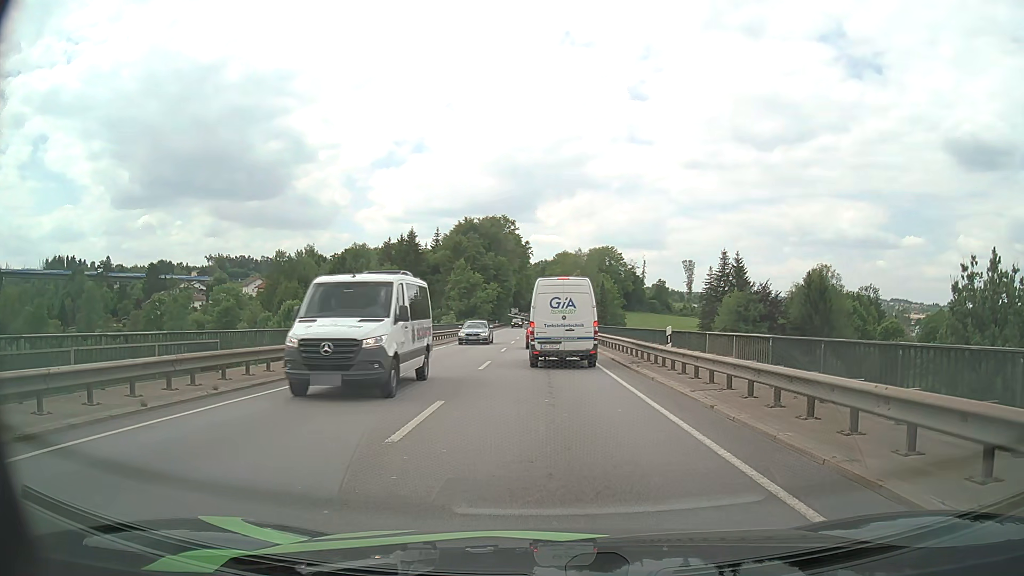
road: primary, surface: asphalt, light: Day
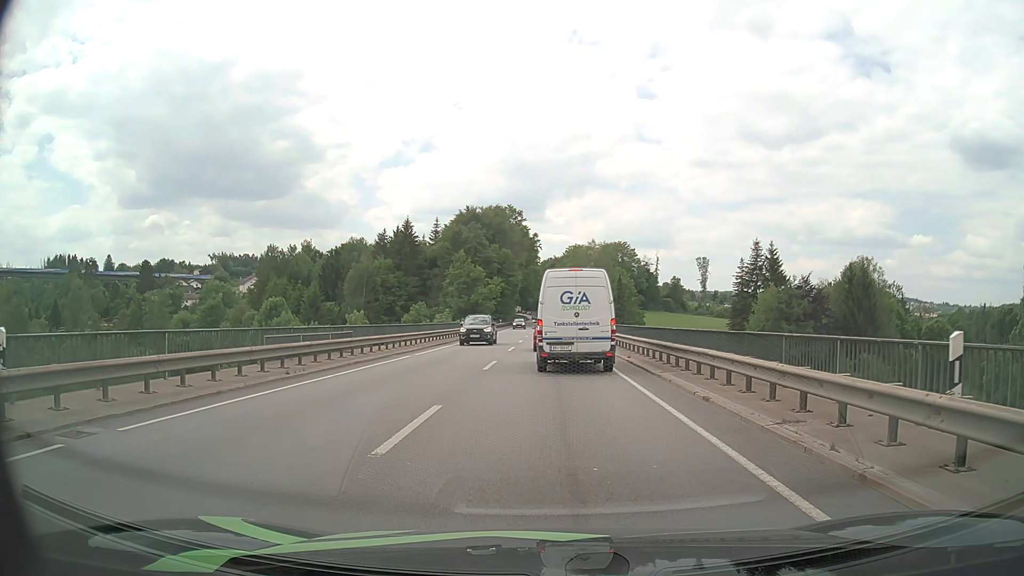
(-0.1, +12.9) m; -1°
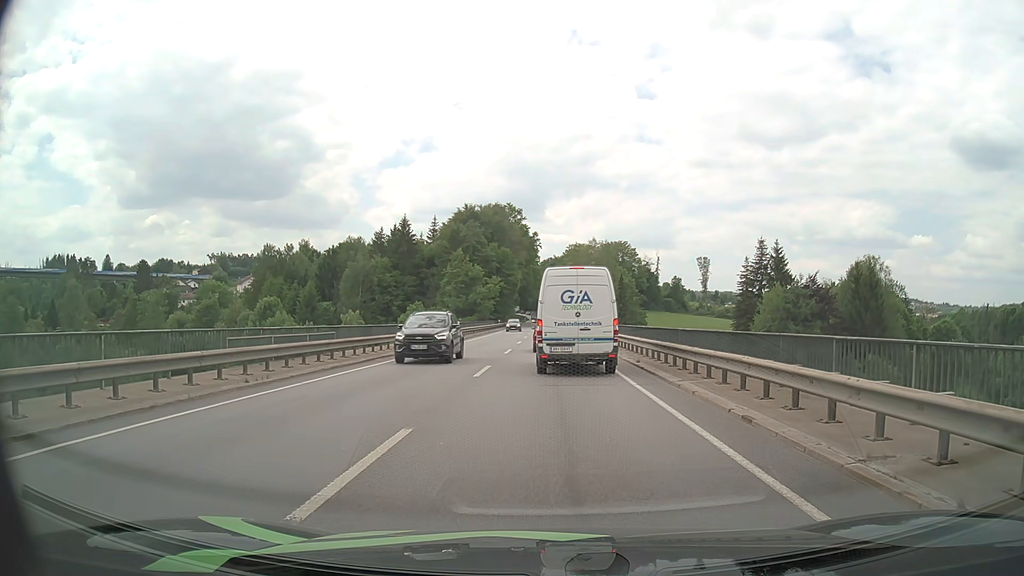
(0.0, +2.4) m; 0°
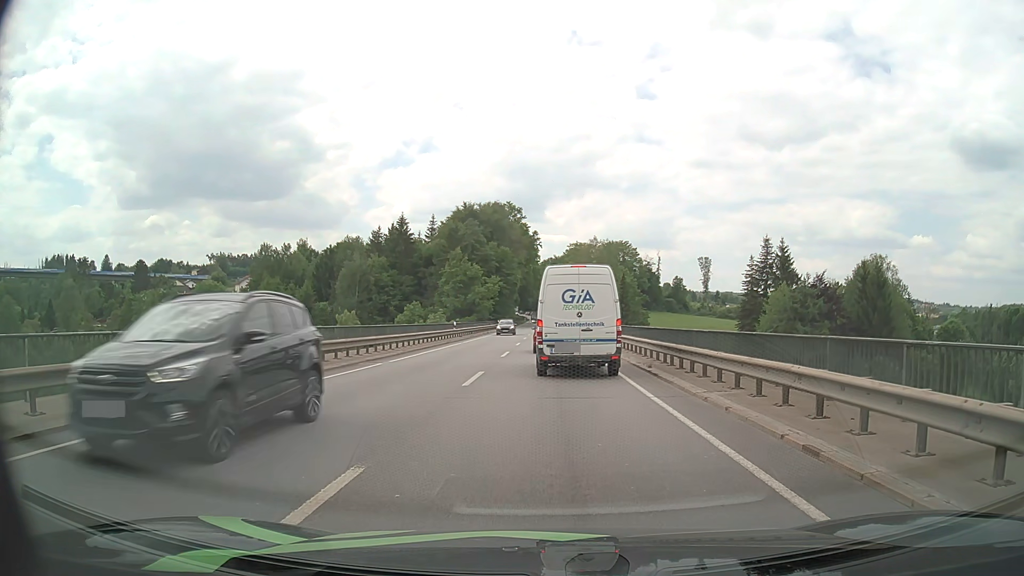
(0.0, +2.2) m; 0°
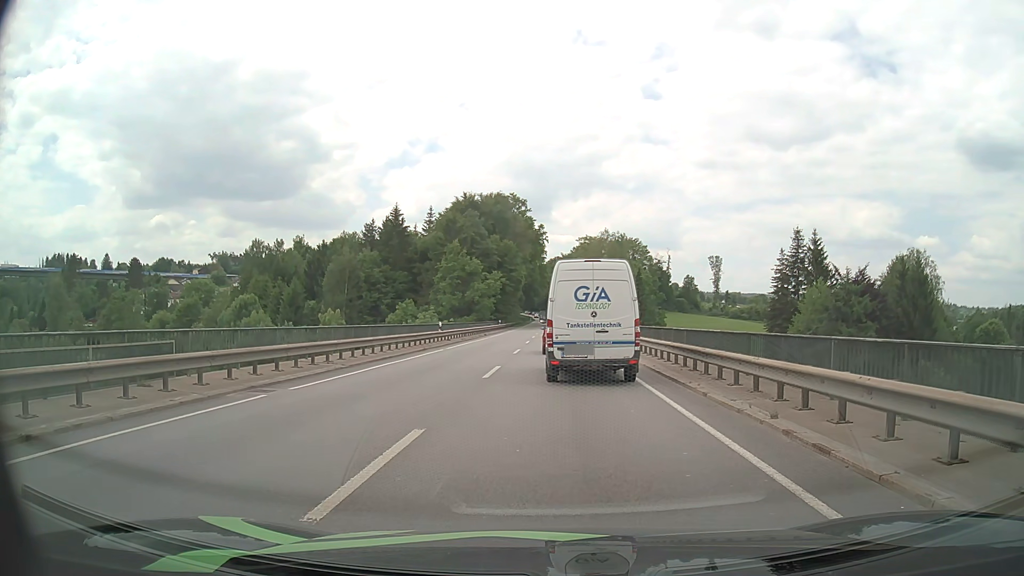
(-0.1, +9.7) m; -1°
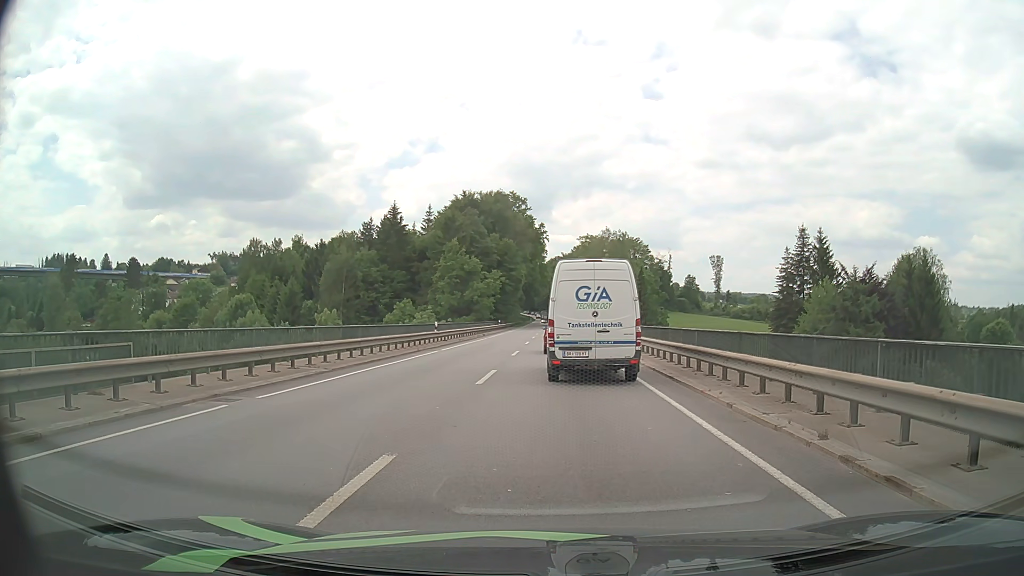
(0.0, +1.6) m; +1°
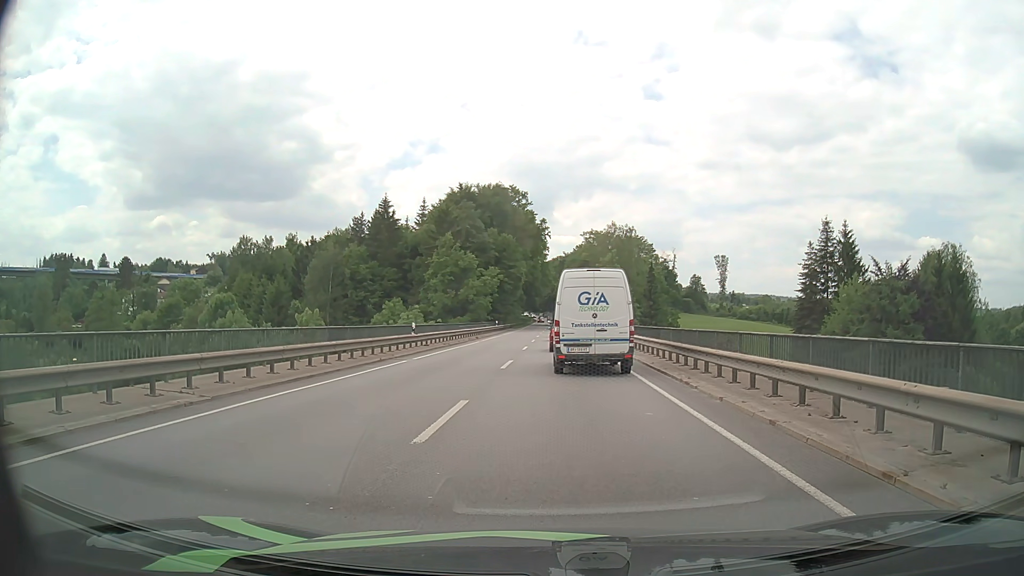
(-0.1, +7.0) m; -1°
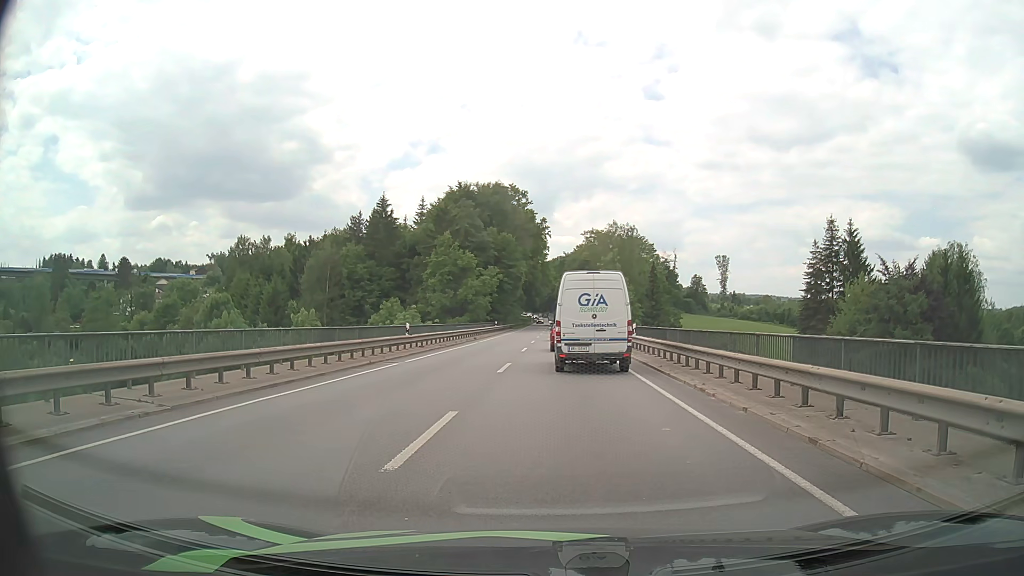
(0.0, +1.4) m; 0°
(0, +10) (0, +20) (+1, +30) (+1, +40) (+1, +50) (+1, +60) (+1, +70) (+1, +80) (+2, +90) (+2, +100) m
